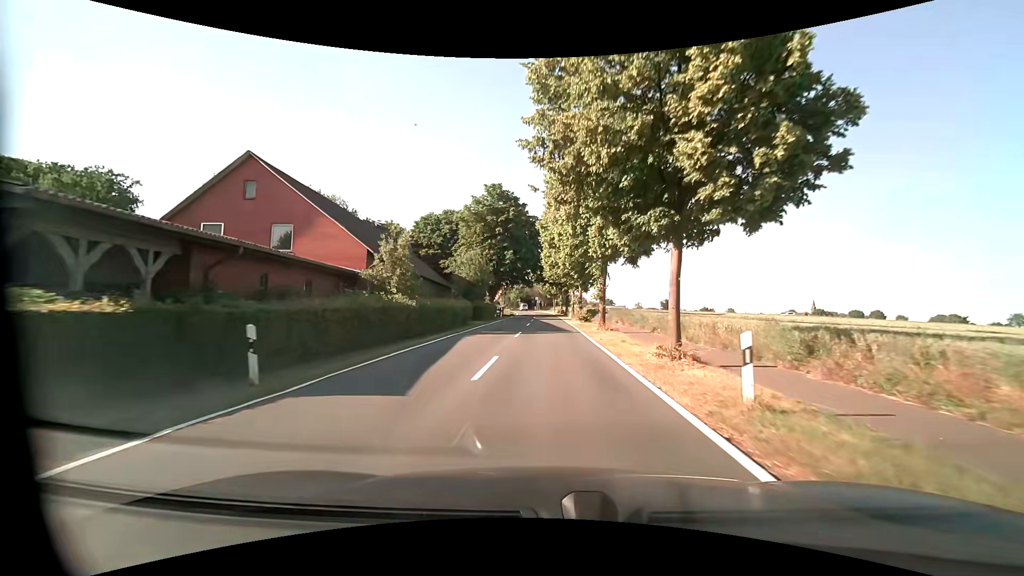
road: tertiary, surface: asphalt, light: Day
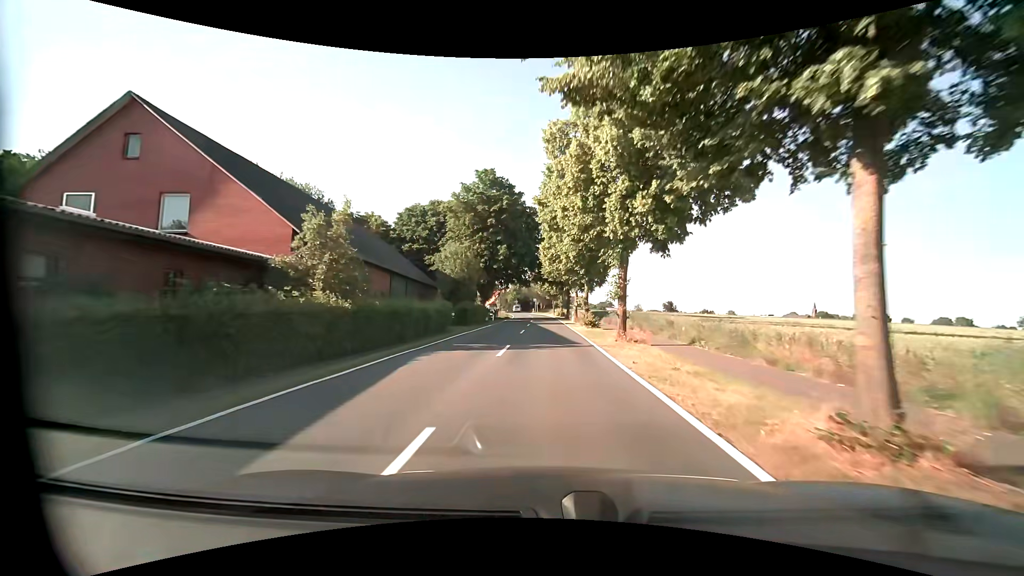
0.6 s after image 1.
(0.0, +7.4) m; 0°
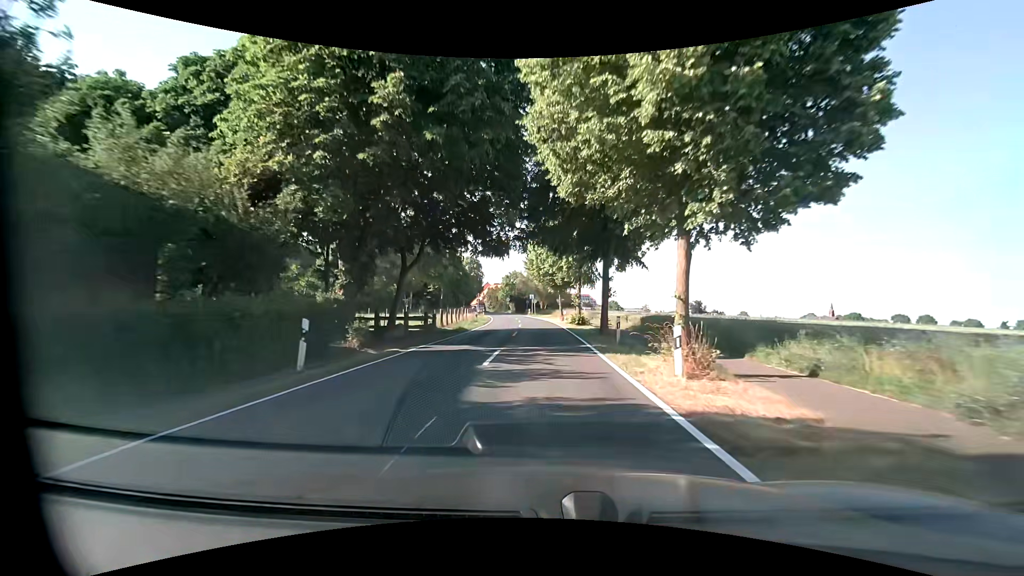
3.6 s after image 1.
(+0.1, +38.0) m; 0°
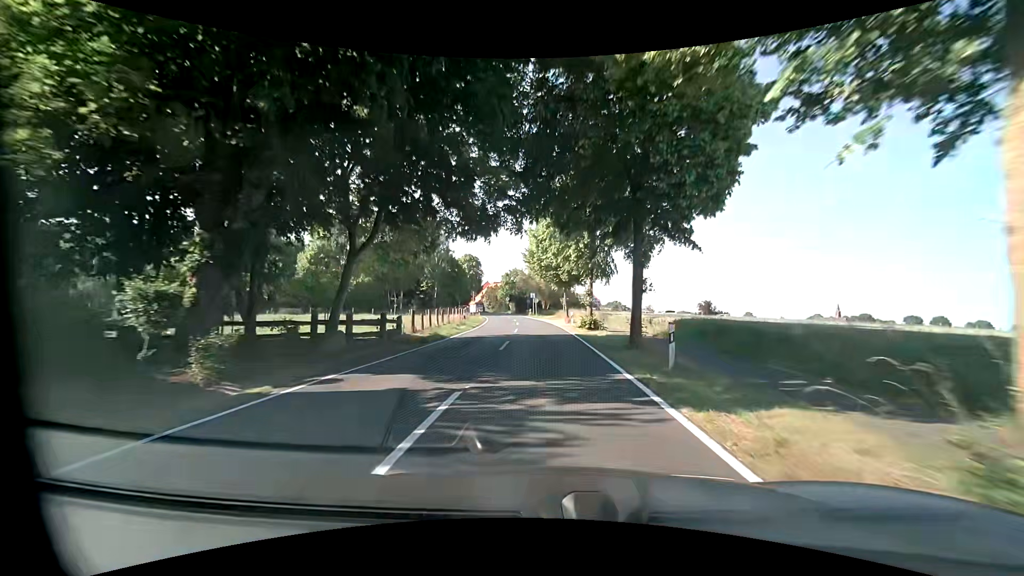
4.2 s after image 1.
(0.0, +7.8) m; 0°
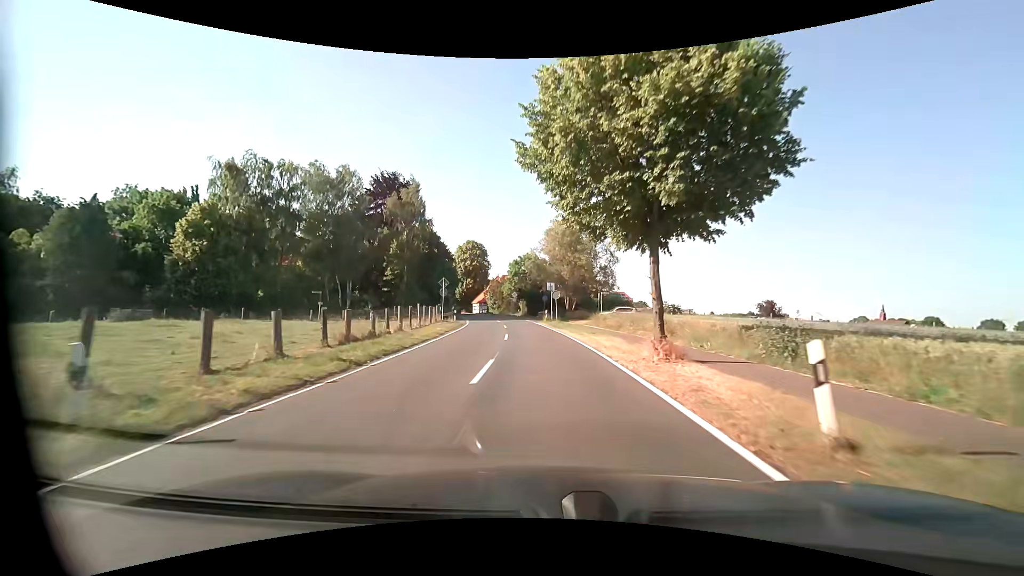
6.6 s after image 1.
(-0.7, +31.3) m; -2°
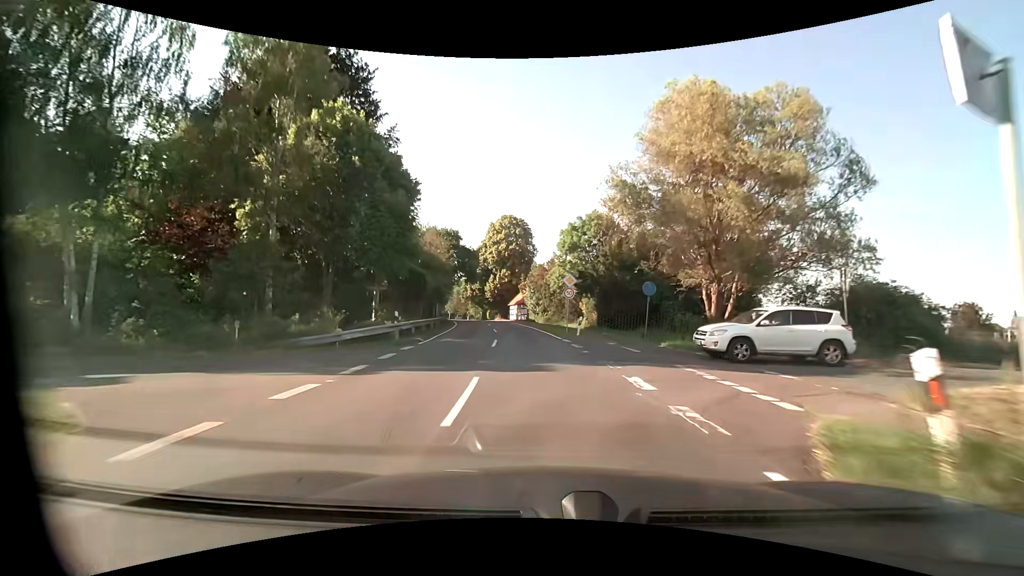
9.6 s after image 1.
(-2.2, +39.4) m; -7°
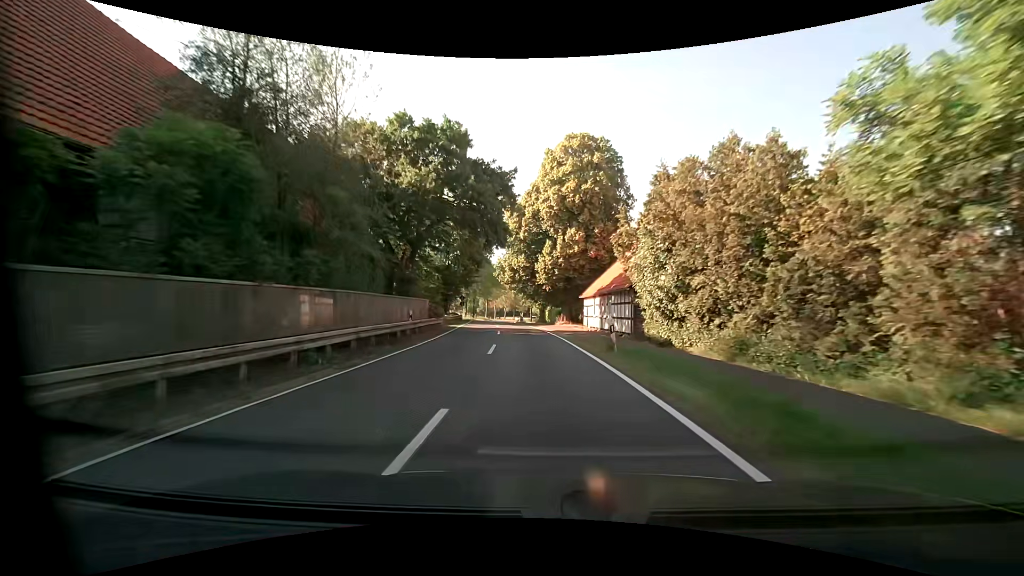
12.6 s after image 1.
(-2.7, +39.4) m; -8°
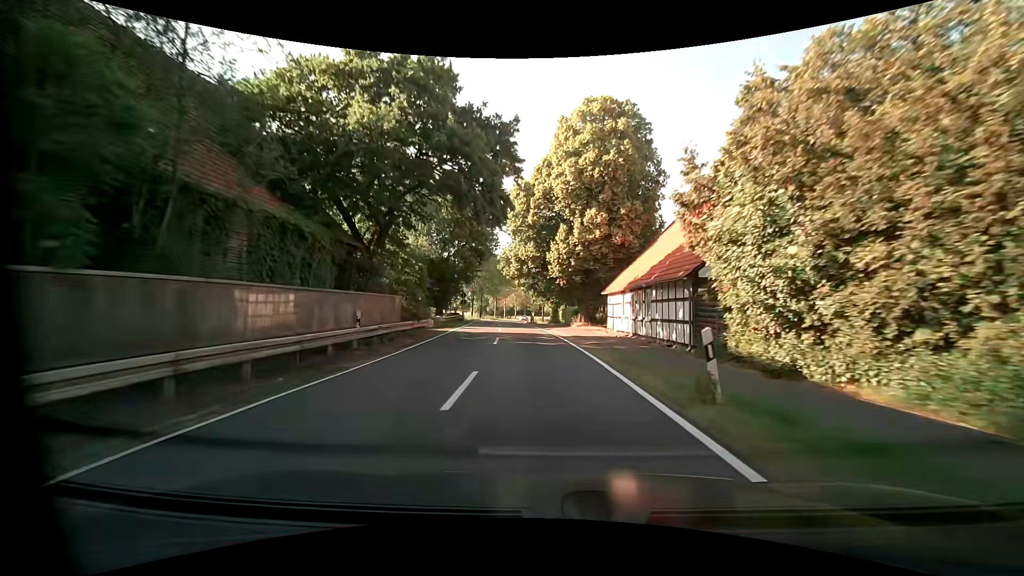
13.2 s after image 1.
(-0.1, +7.9) m; -2°
(0, +10) (-1, +20) (-1, +30) (-2, +40) (-3, +50) (-4, +60) (-5, +70) (-5, +80) (-5, +90) (-5, +100) m
